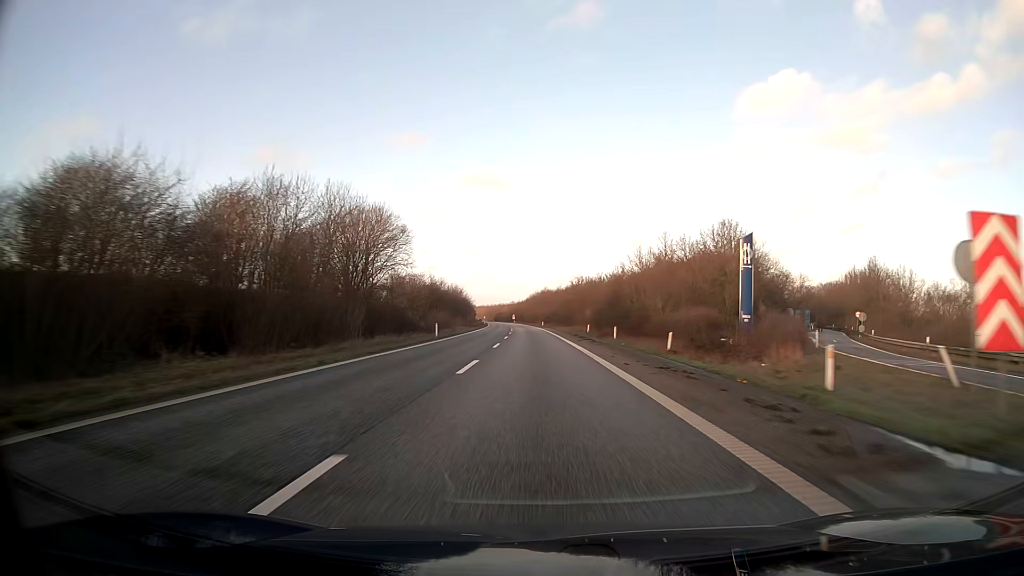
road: motorway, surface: asphalt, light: Day
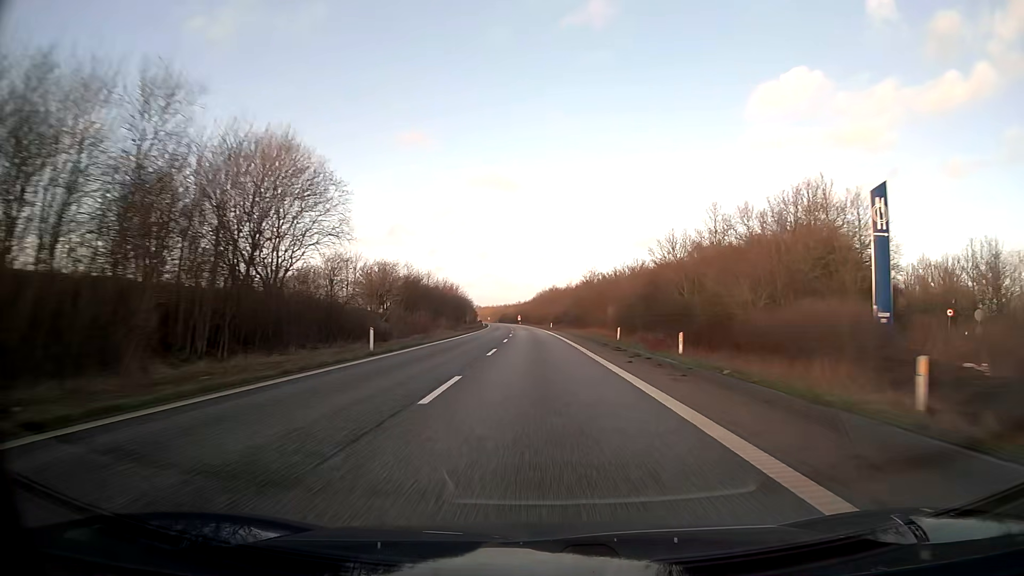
(-0.1, +20.6) m; -1°
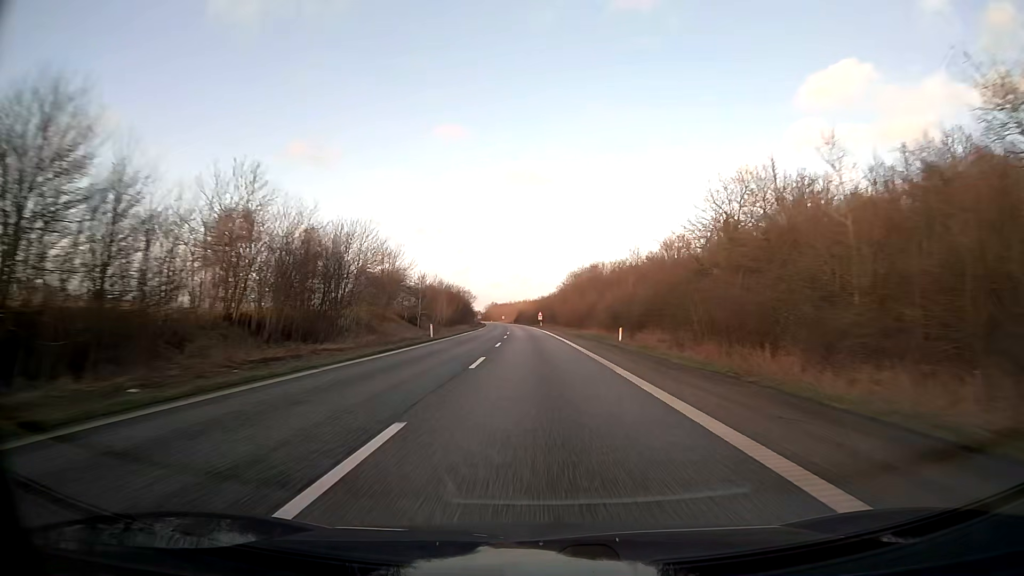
(-1.4, +82.5) m; -2°
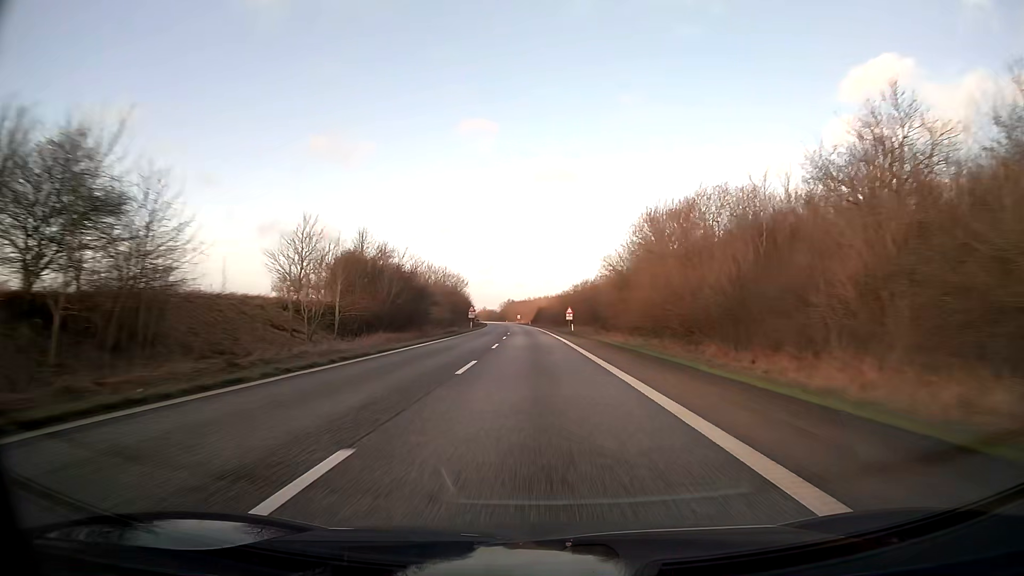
(-1.0, +62.0) m; -2°
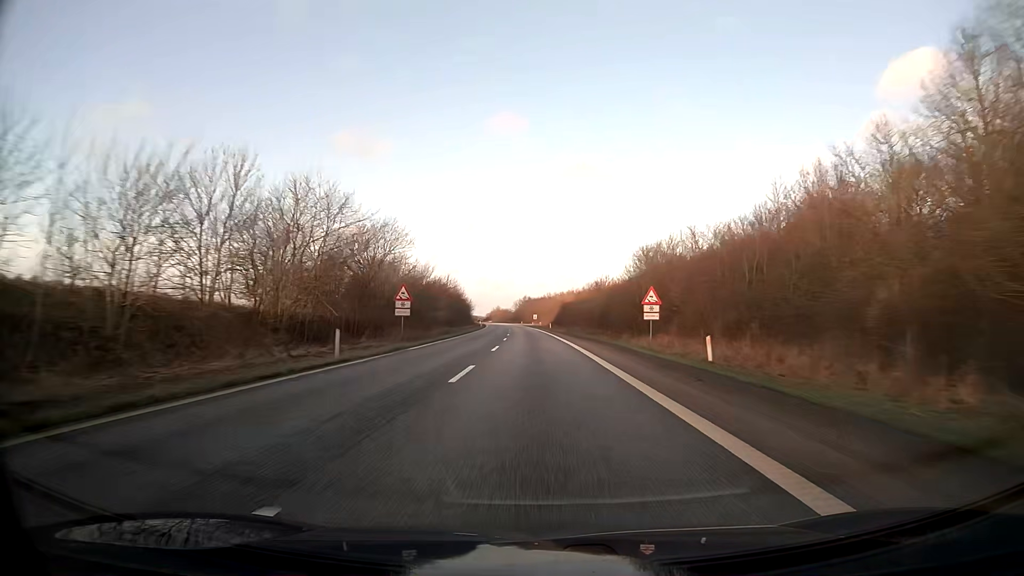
(-0.9, +62.1) m; -2°
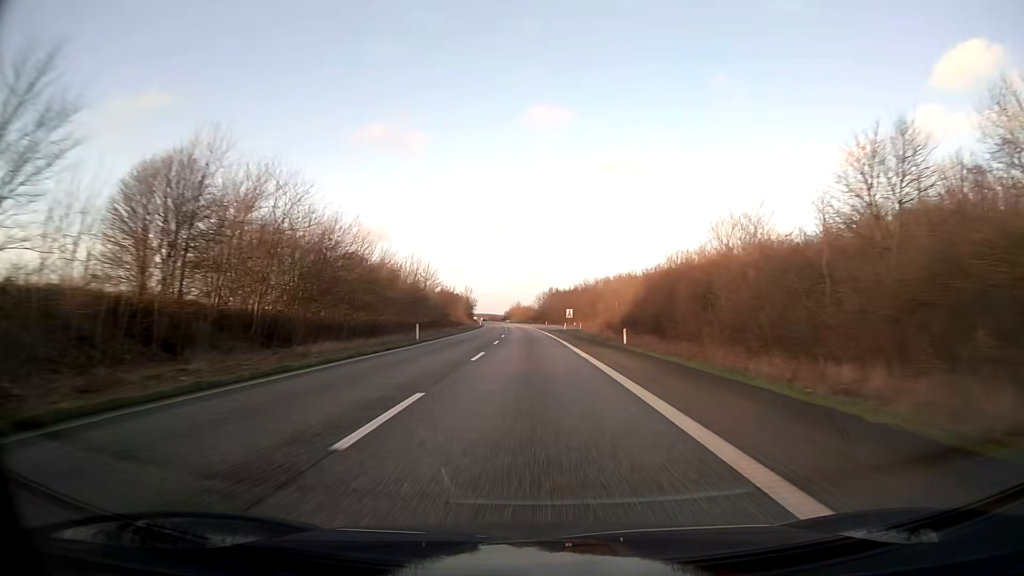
(-1.5, +82.7) m; -2°
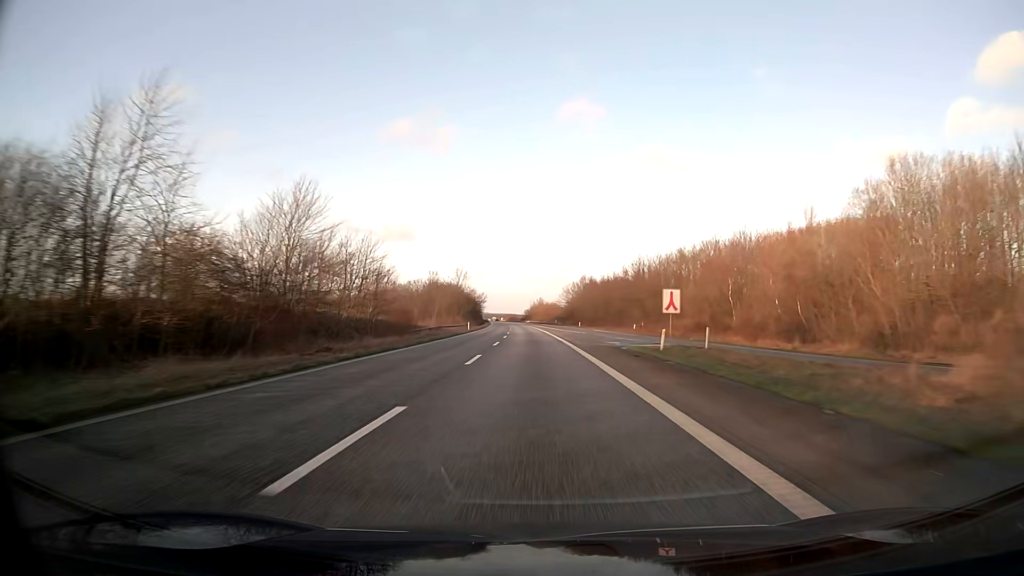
(-1.0, +61.9) m; -2°
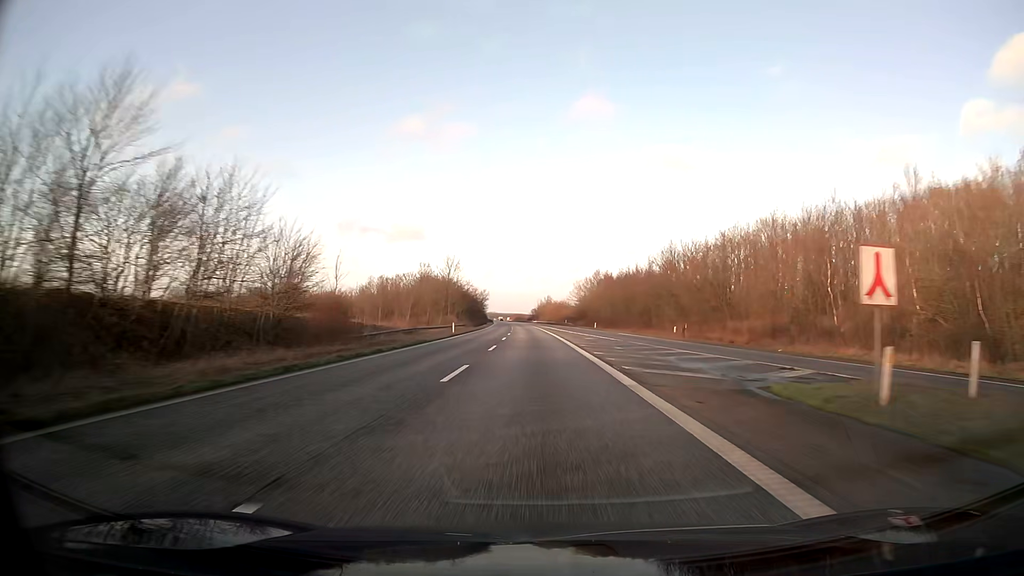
(-0.2, +20.7) m; -1°
(0, +10) (0, +20) (0, +30) (0, +40) (-1, +50) (-1, +60) (-1, +70) (-1, +80) (-2, +90) (-2, +100) m
